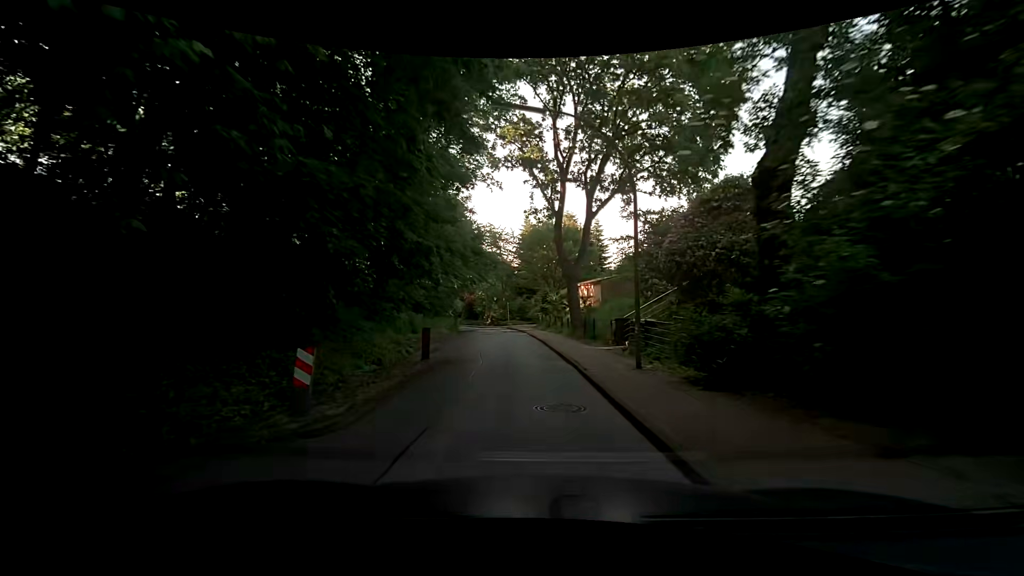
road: residential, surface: asphalt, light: Day
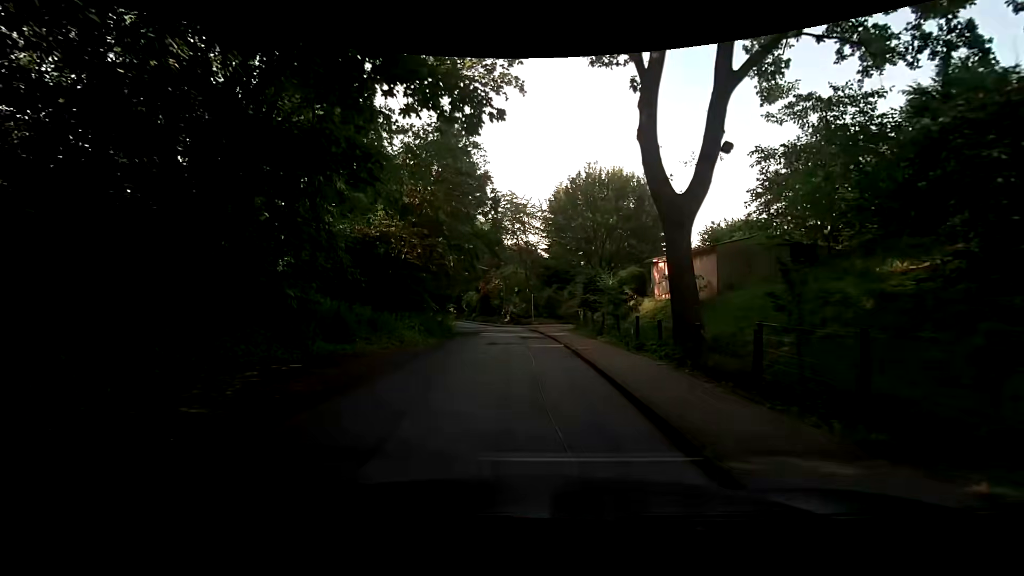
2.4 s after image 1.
(-0.8, +16.7) m; -3°
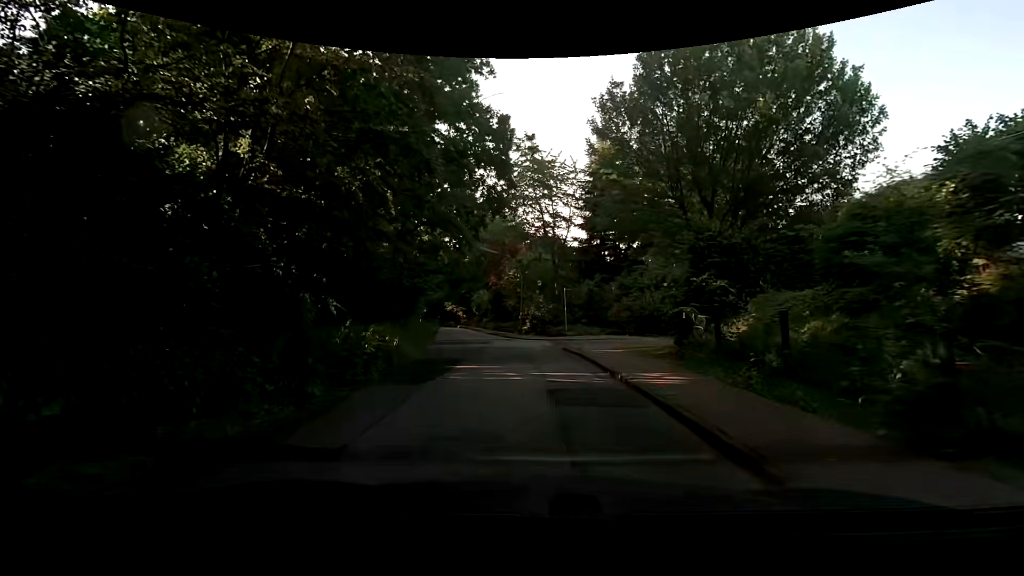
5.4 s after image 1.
(-0.9, +17.4) m; -4°
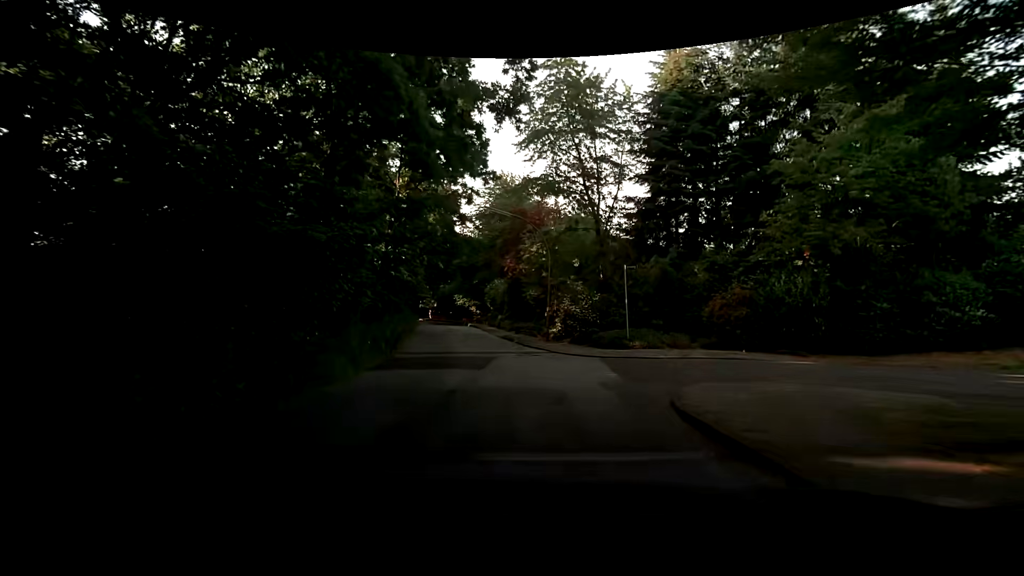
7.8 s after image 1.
(-0.2, +12.9) m; -4°
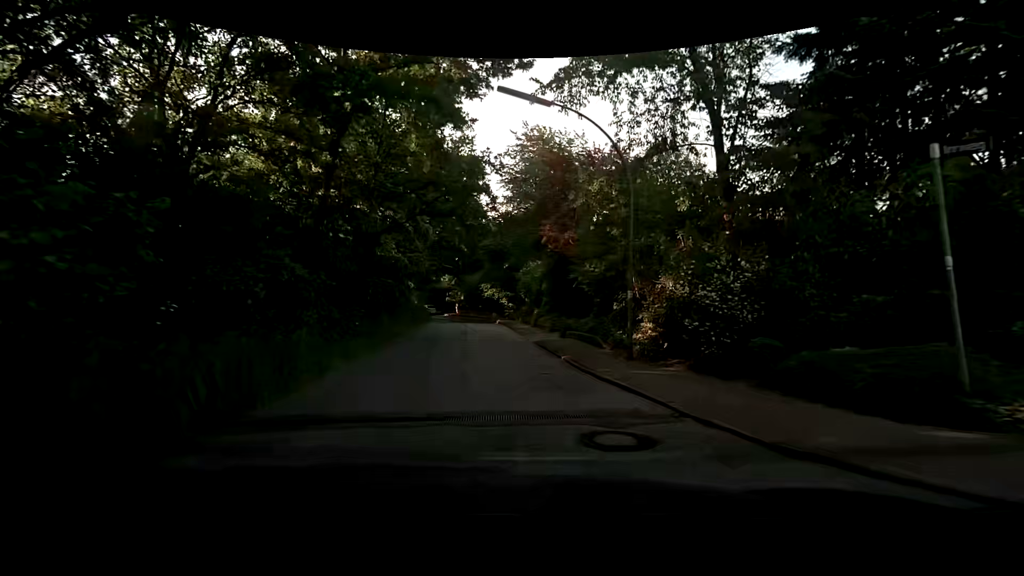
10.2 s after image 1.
(-0.1, +12.2) m; -3°
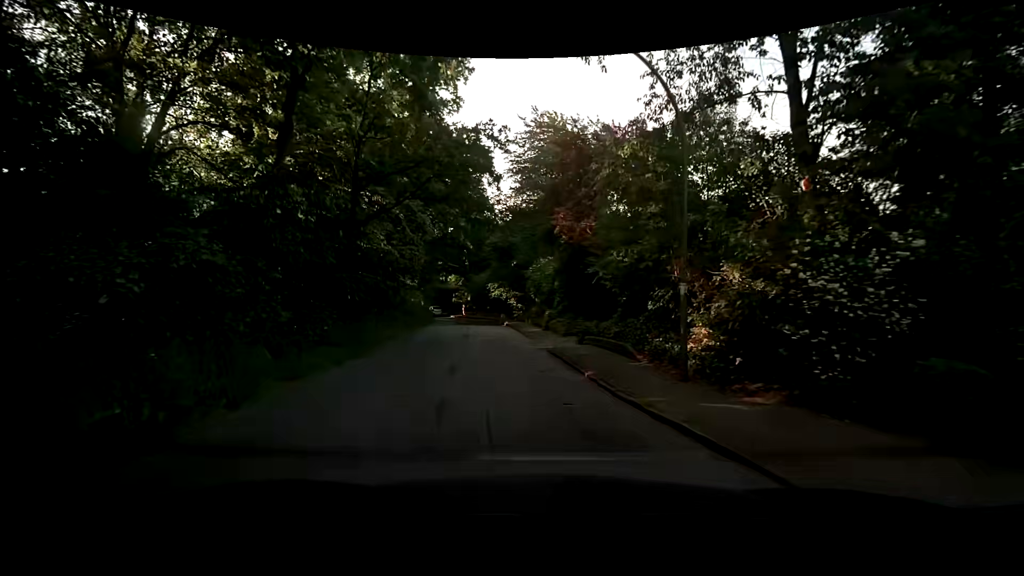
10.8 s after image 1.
(0.0, +3.4) m; -1°
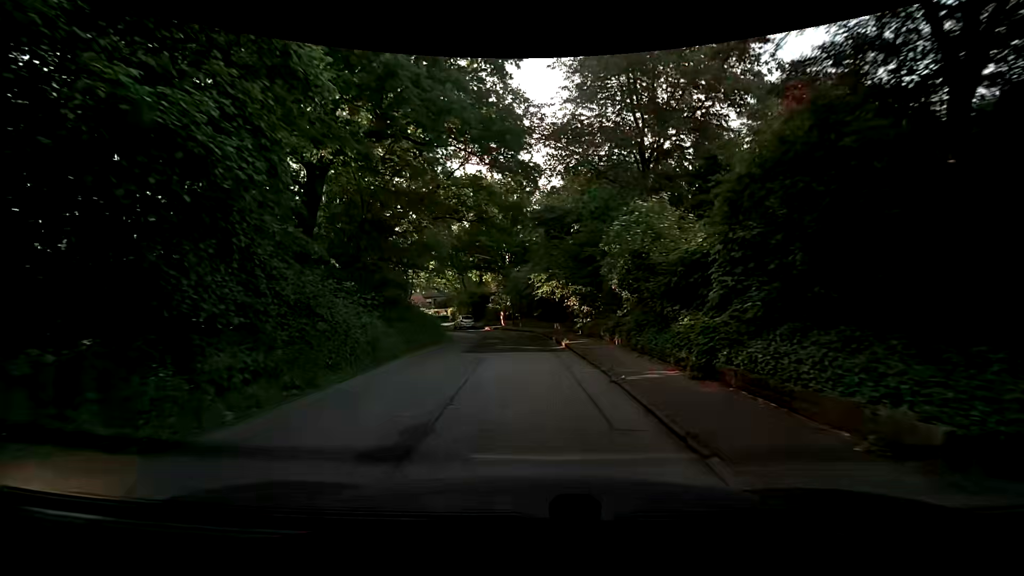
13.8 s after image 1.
(-0.8, +18.2) m; -5°
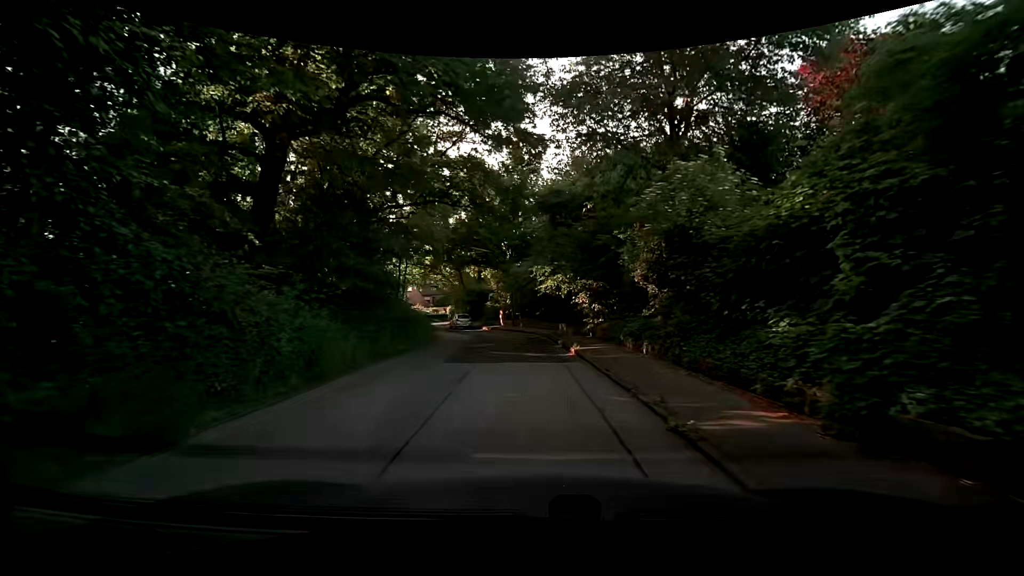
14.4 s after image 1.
(0.0, +3.9) m; 0°
(0, +10) (0, +20) (-2, +30) (-6, +39) (-10, +48) (-12, +58) (-14, +68) (-16, +78) (-16, +88) (-16, +98) m
